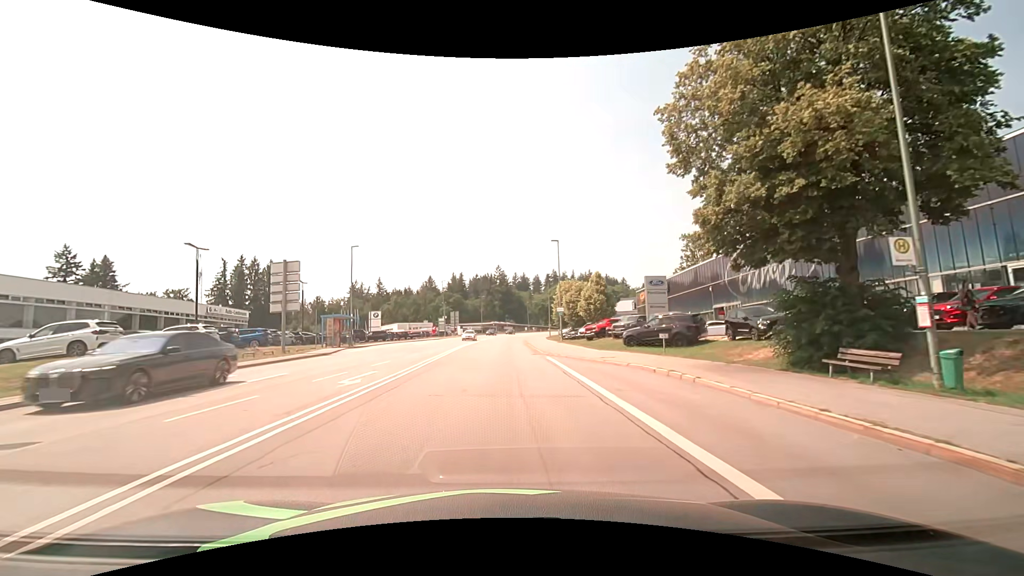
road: secondary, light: Day
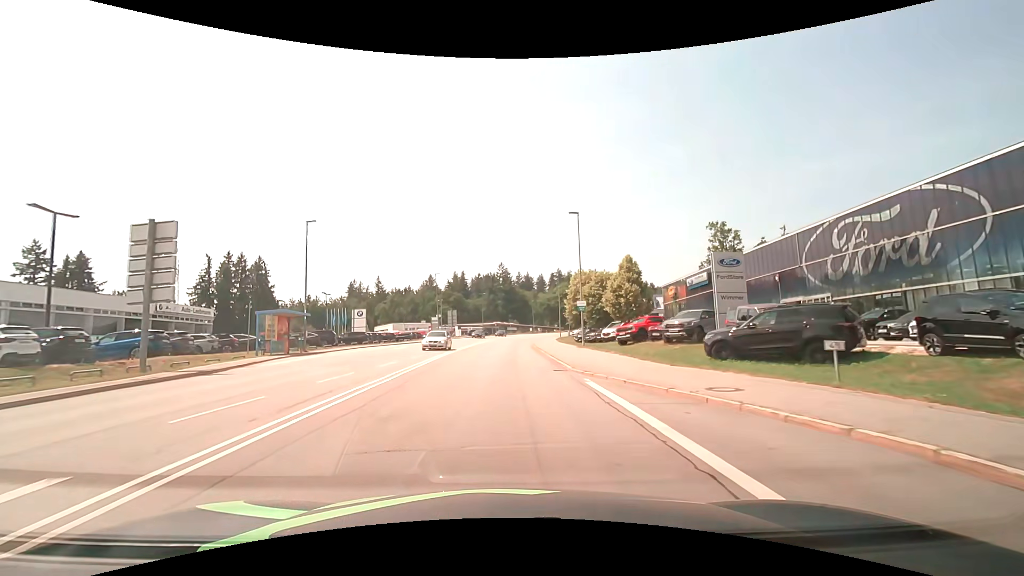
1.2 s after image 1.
(-0.1, +12.6) m; 0°
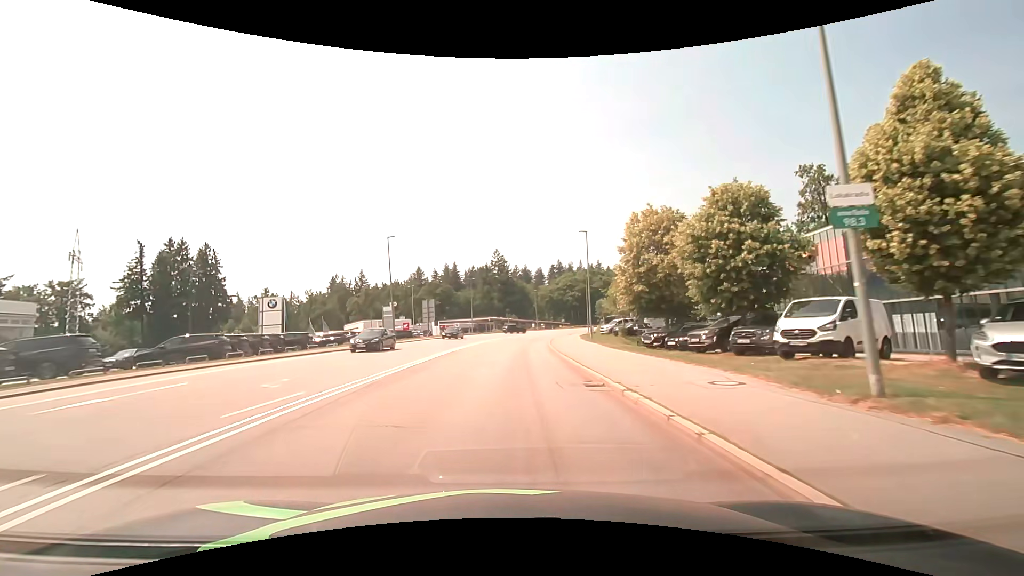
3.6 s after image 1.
(0.0, +30.1) m; +1°
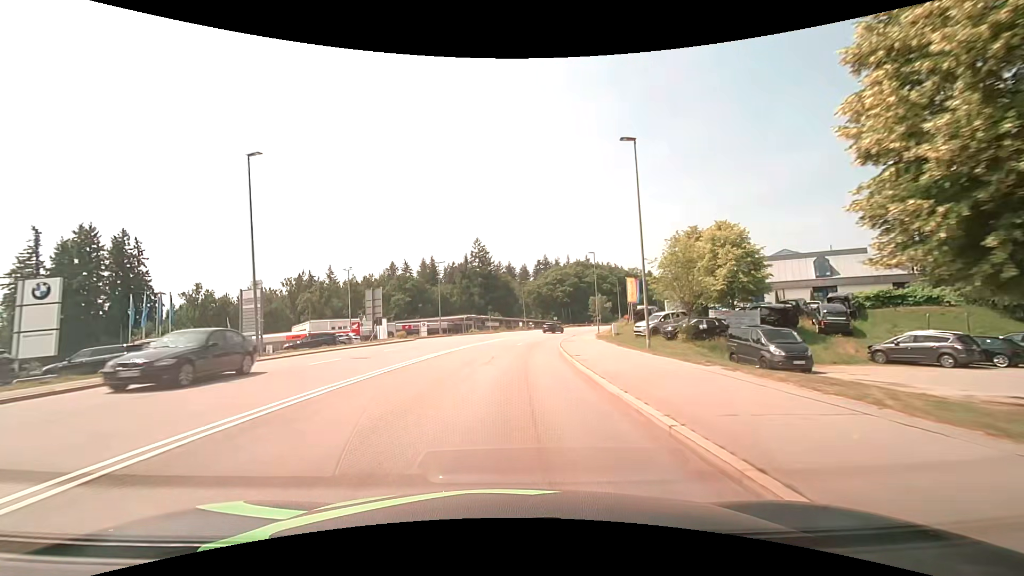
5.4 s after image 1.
(+0.3, +23.4) m; +2°
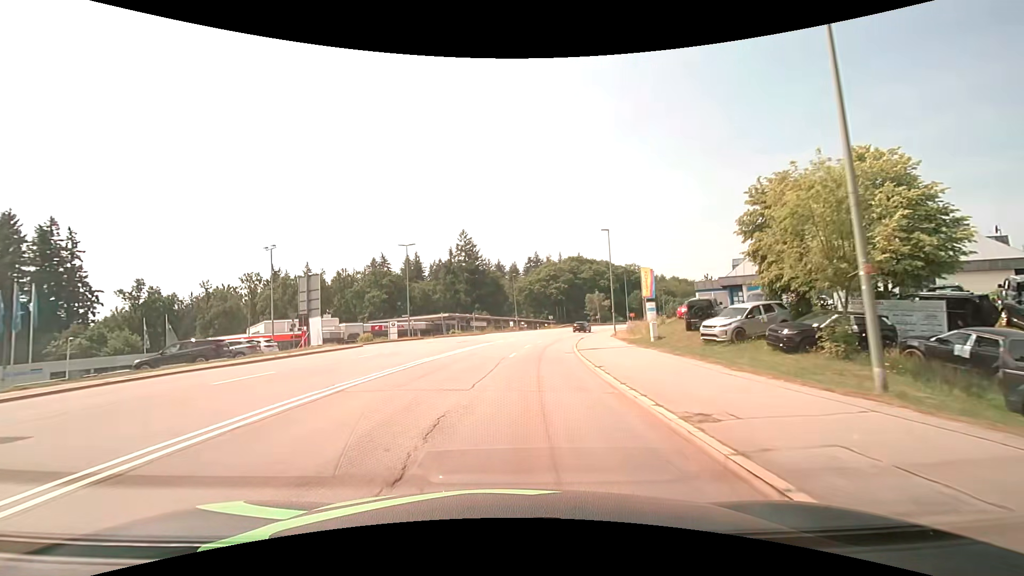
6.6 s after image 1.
(+0.1, +15.1) m; +1°
